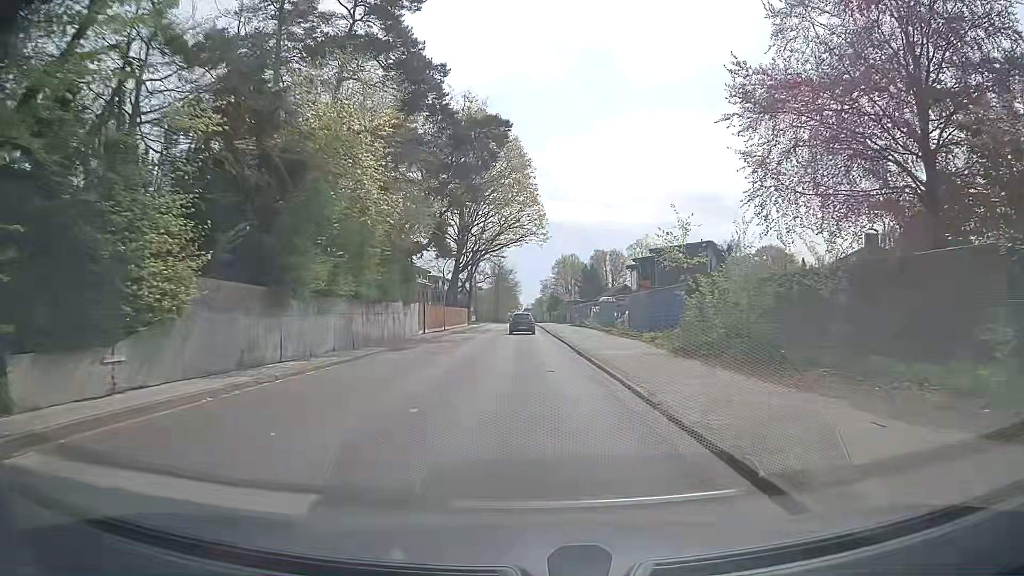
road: tertiary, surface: asphalt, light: Day
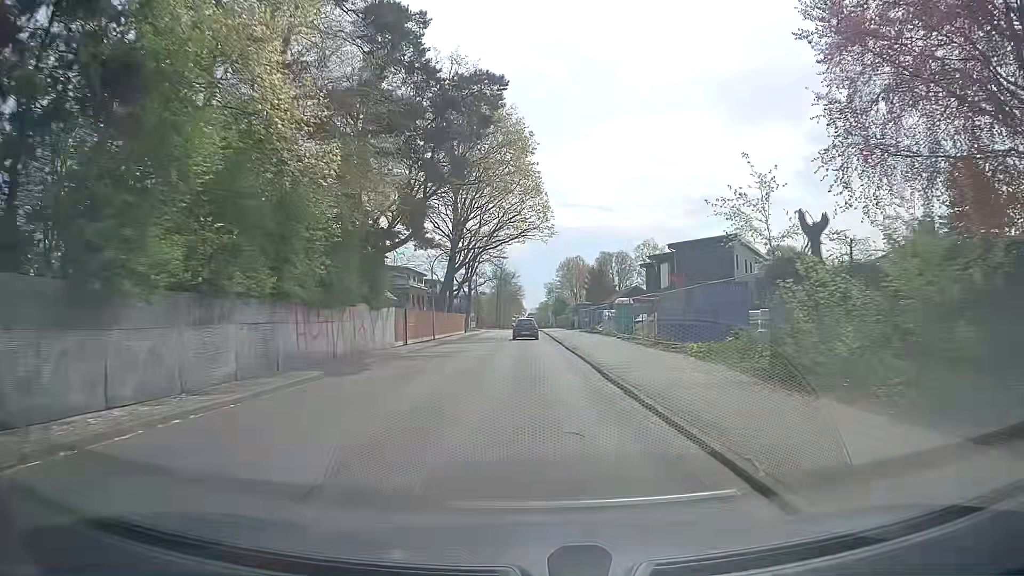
(0.0, +7.7) m; -1°
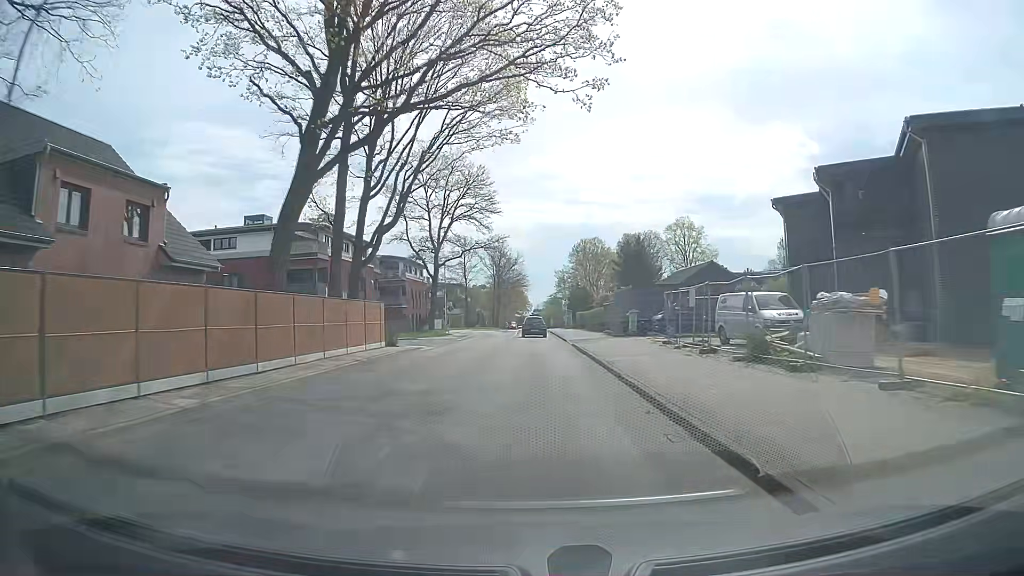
(-0.1, +38.4) m; -1°
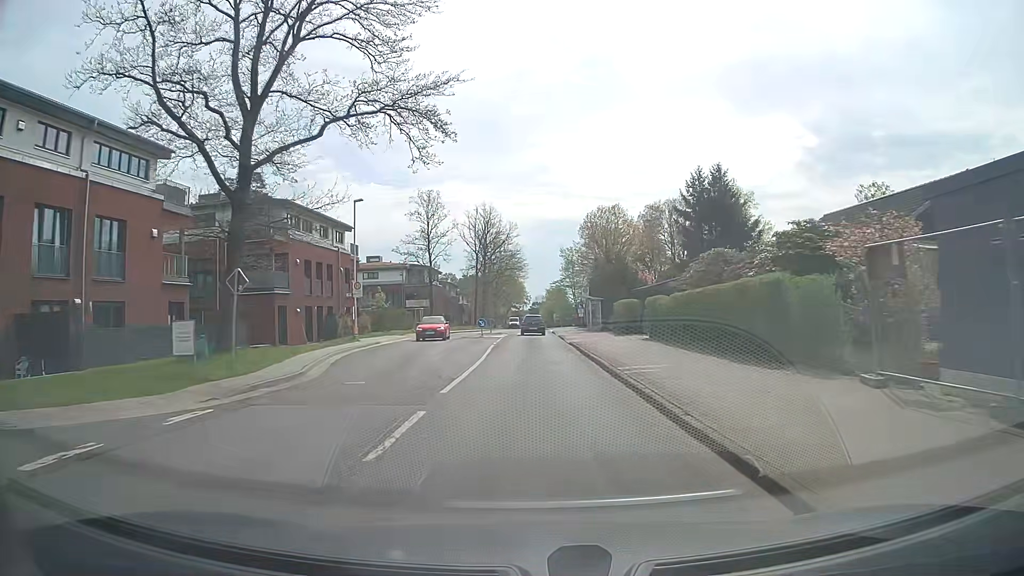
(+0.5, +38.2) m; +1°
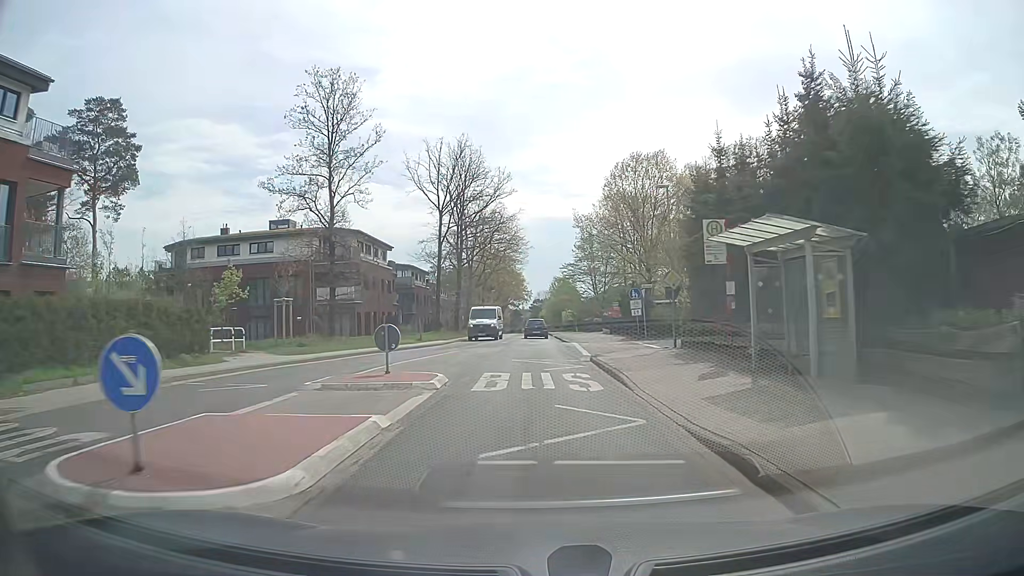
(-0.1, +38.3) m; 0°
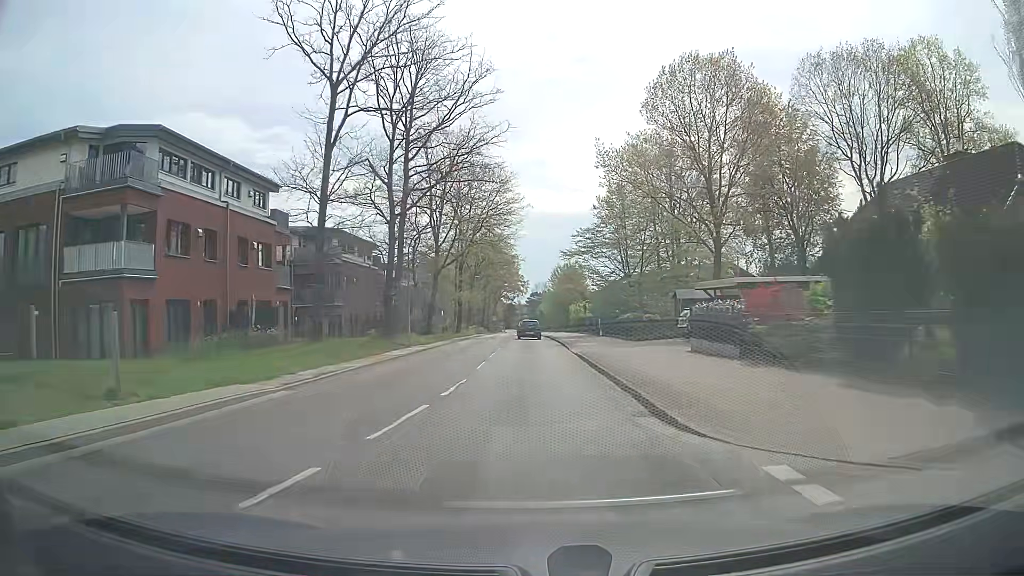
(+0.1, +30.7) m; +1°
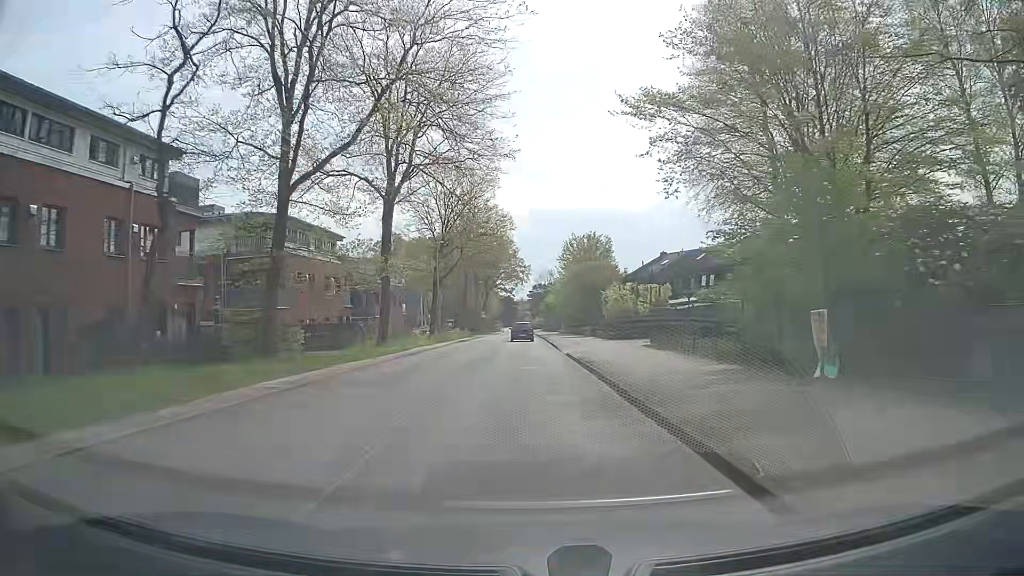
(-0.2, +38.6) m; 0°
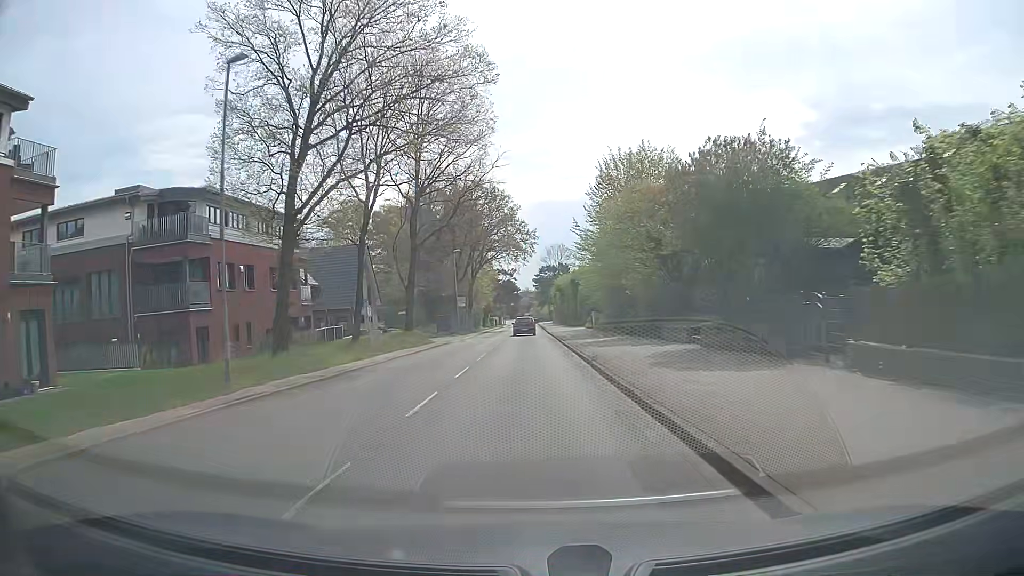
(-0.4, +38.7) m; -1°
(0, +10) (0, +20) (0, +30) (0, +40) (0, +50) (0, +60) (0, +70) (0, +80) (0, +90) (0, +100) m
